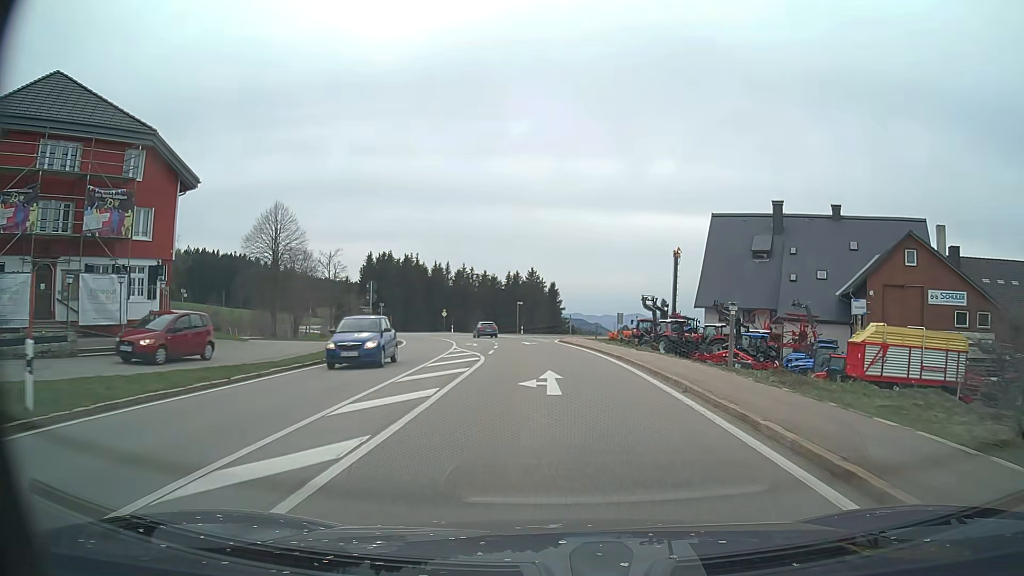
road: primary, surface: asphalt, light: Day
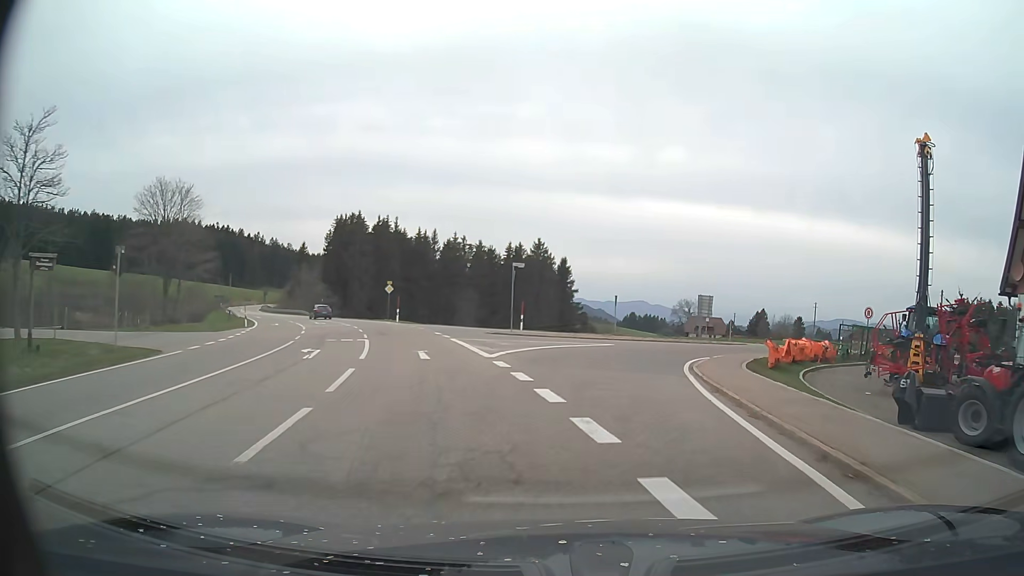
(-1.7, +42.8) m; 0°
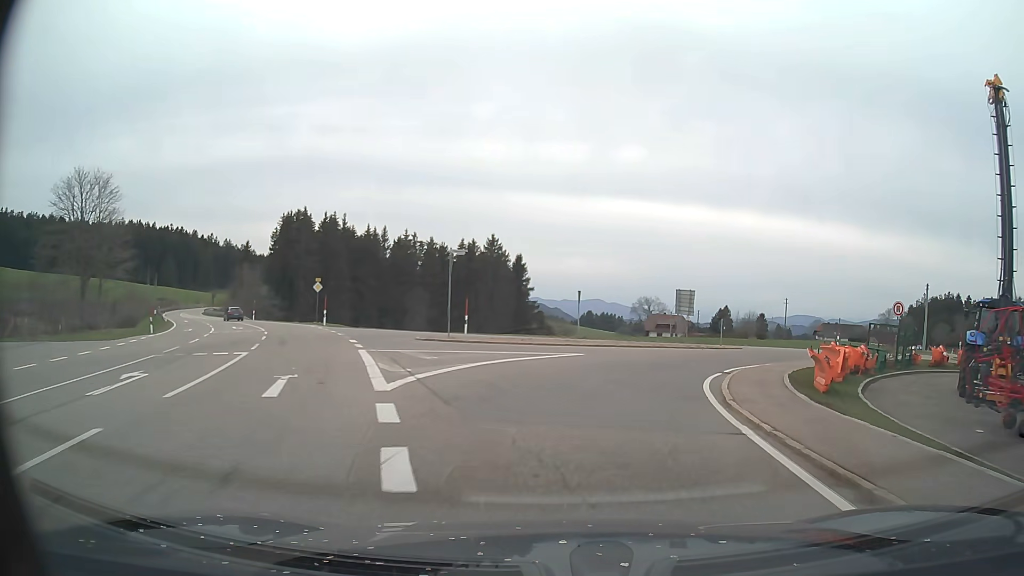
(+0.3, +7.8) m; +4°
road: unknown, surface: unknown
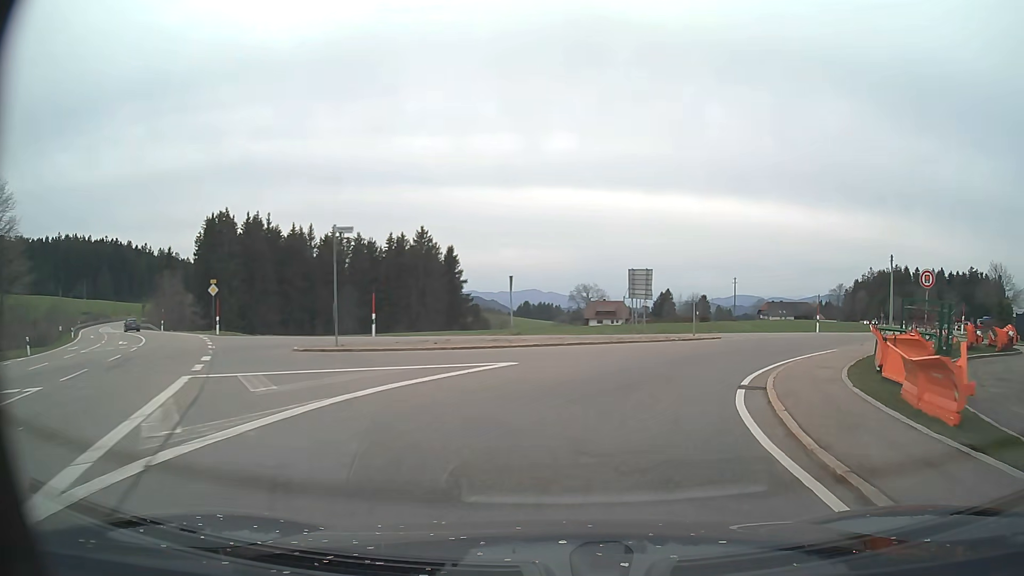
(+0.3, +7.3) m; +5°
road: tertiary_link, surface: asphalt
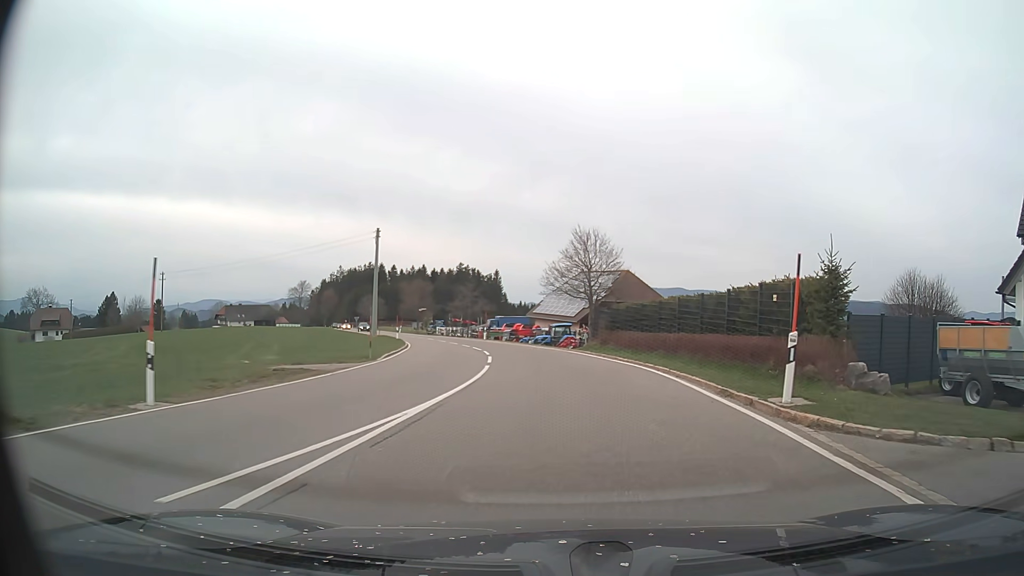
(+13.8, +29.5) m; +46°
(0, +10) (0, +20) (-1, +30) (-3, +40) (-5, +50) (-8, +59) (-11, +69) (-15, +78) (-19, +87) (-22, +96) m
